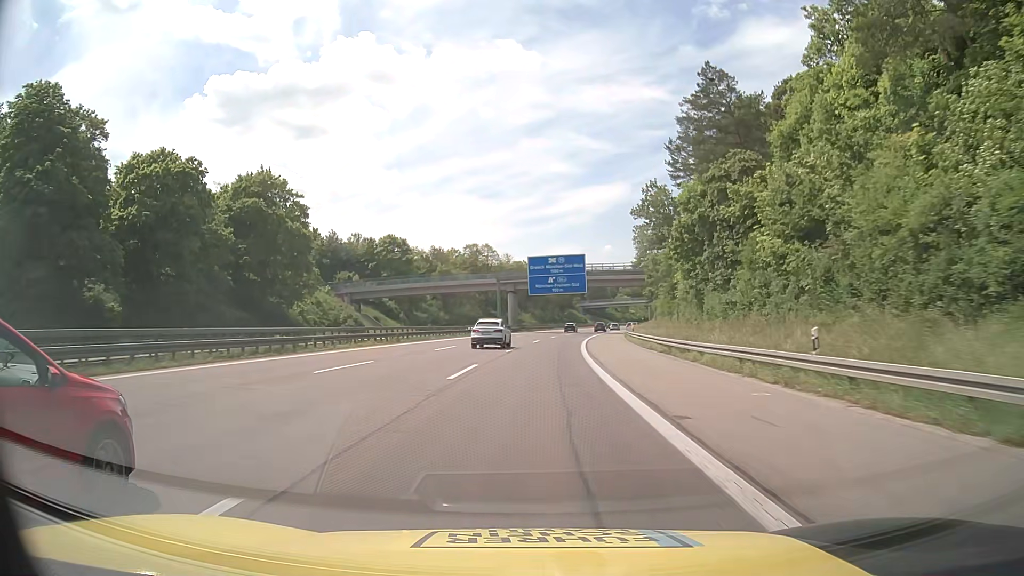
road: motorway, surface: asphalt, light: Day
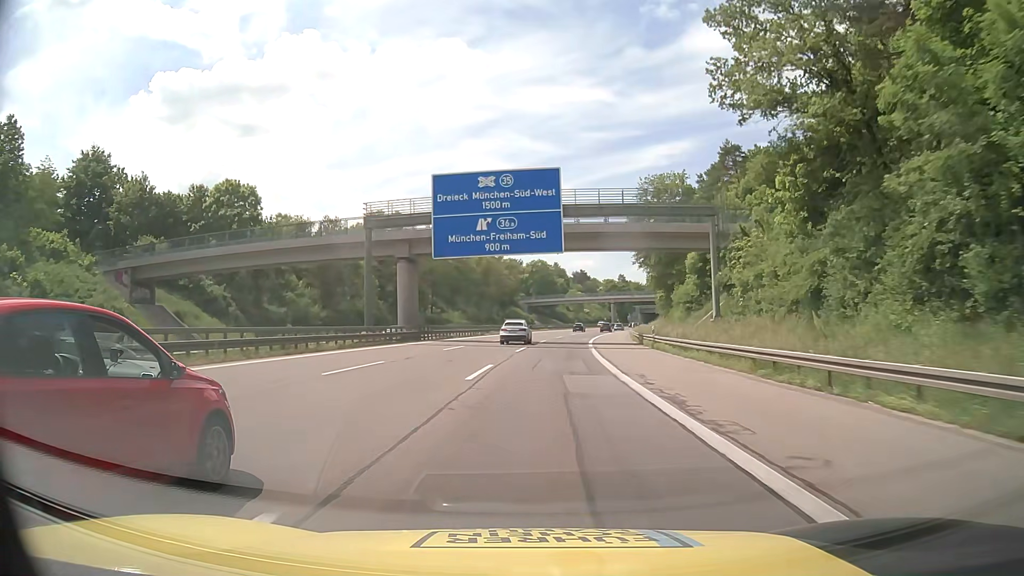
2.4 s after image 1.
(+2.3, +54.1) m; +5°
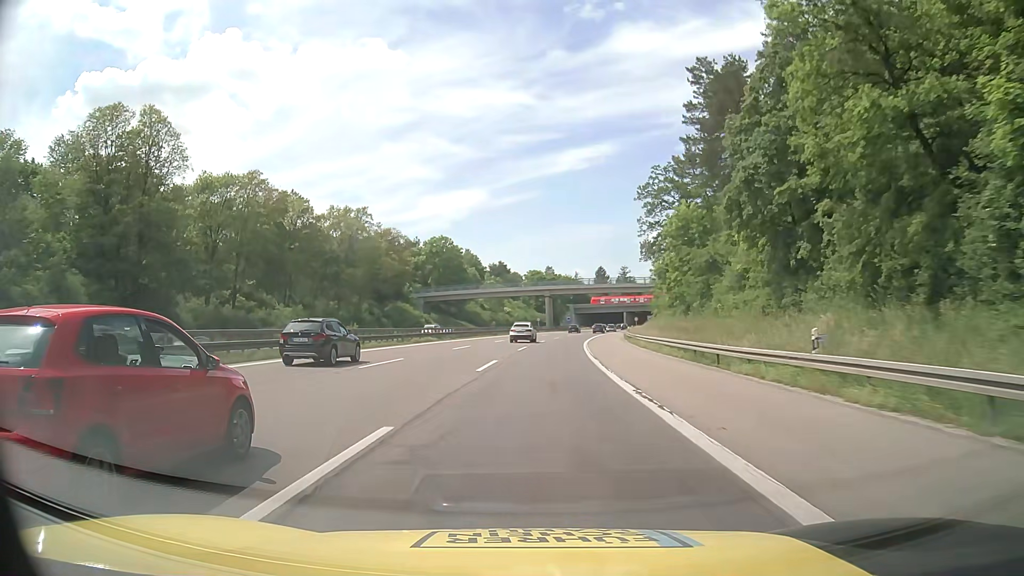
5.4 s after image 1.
(+4.4, +67.6) m; +7°
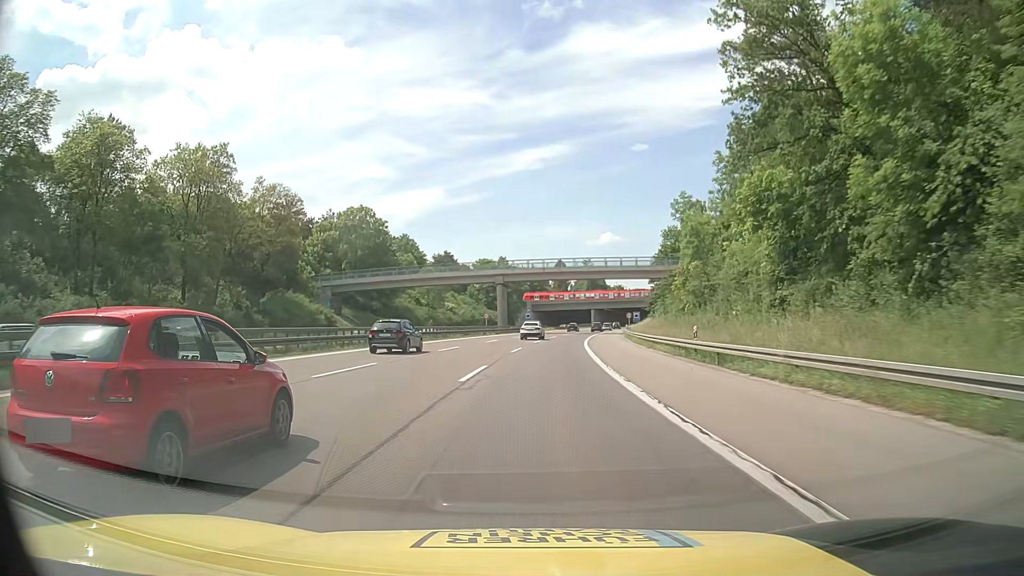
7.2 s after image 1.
(+1.4, +40.6) m; +4°
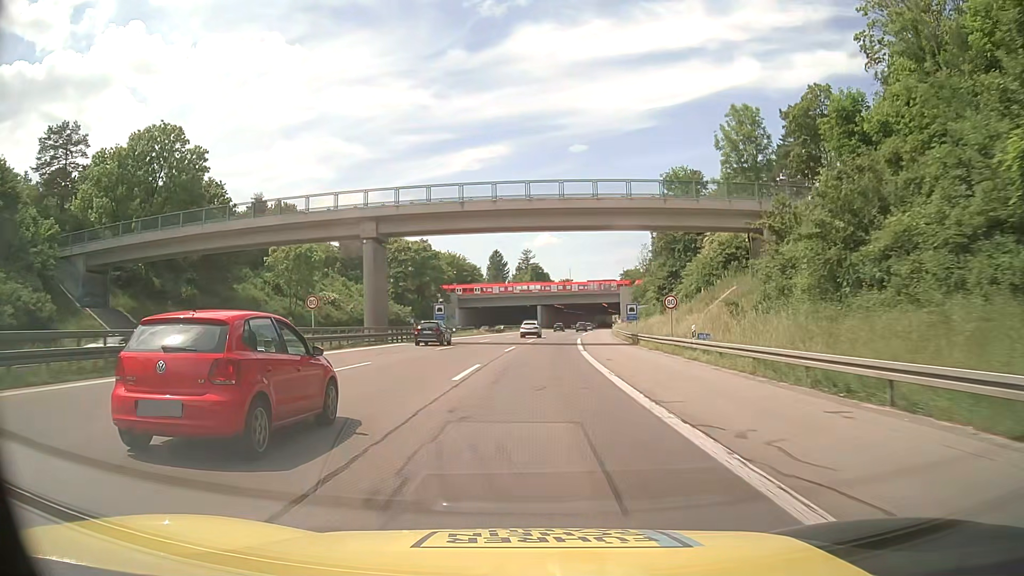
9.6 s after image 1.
(+2.6, +53.6) m; +6°
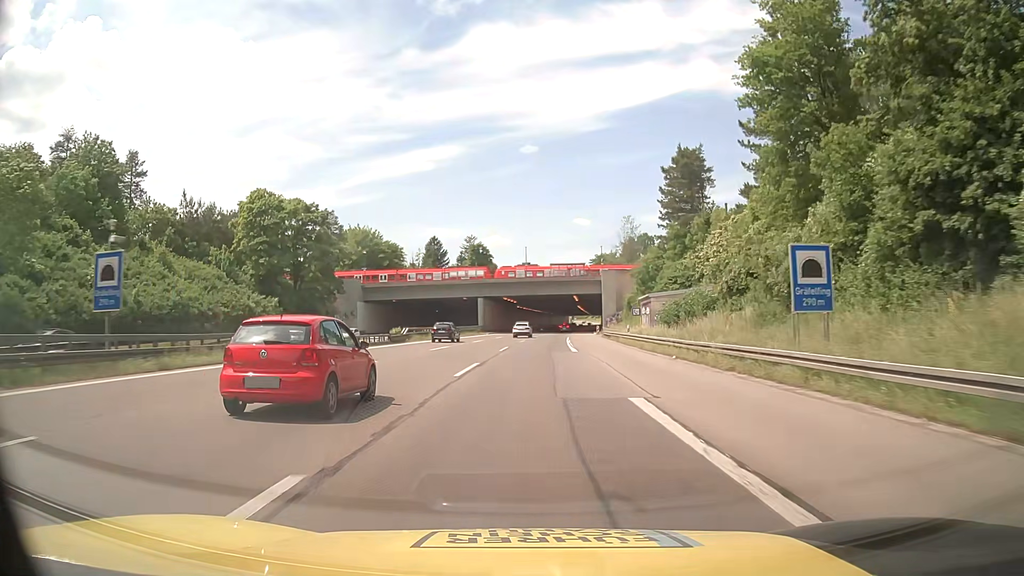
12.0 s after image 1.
(+1.9, +52.4) m; +4°
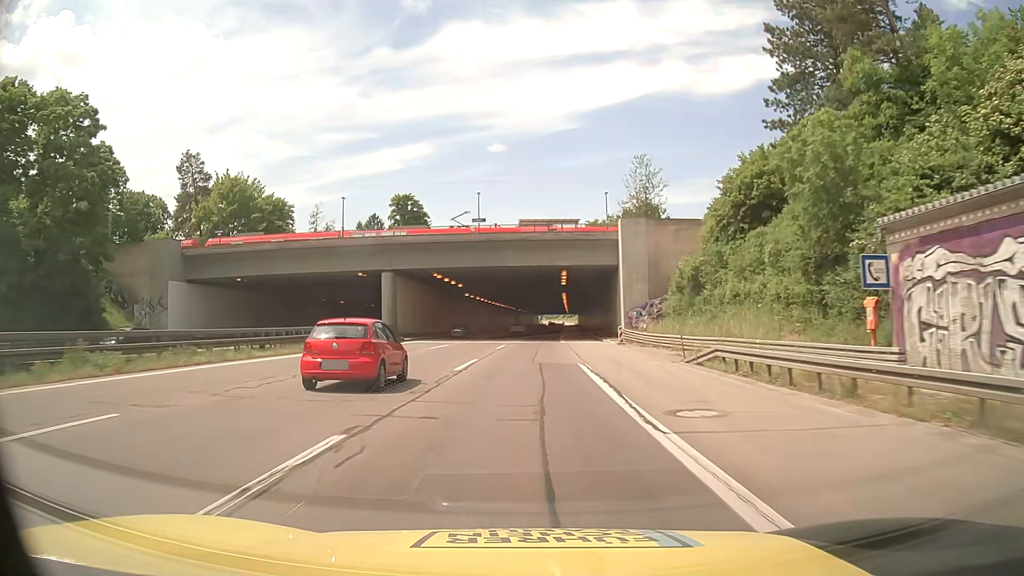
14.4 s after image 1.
(+1.6, +51.7) m; +3°
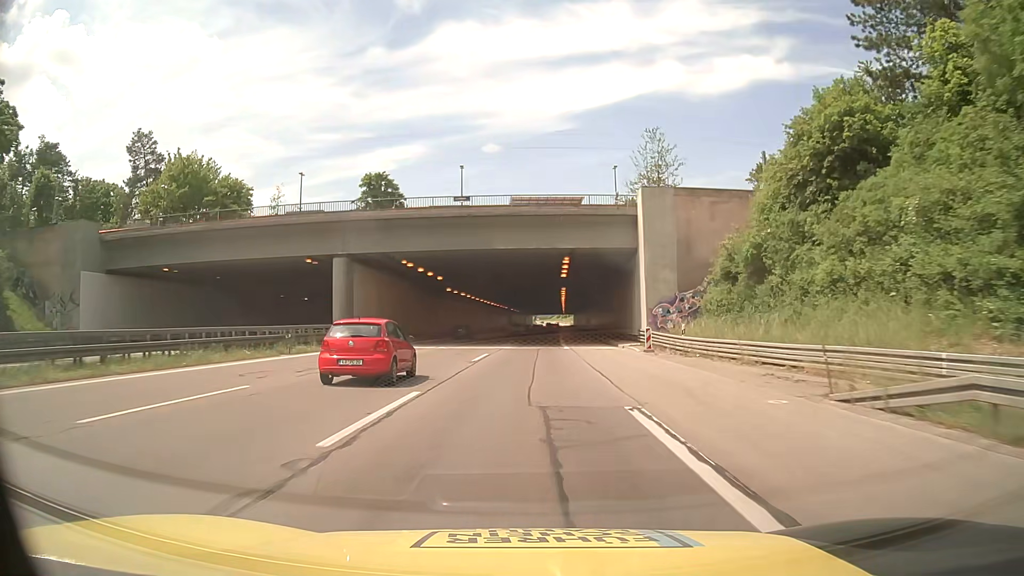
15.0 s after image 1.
(+0.1, +12.8) m; 0°
